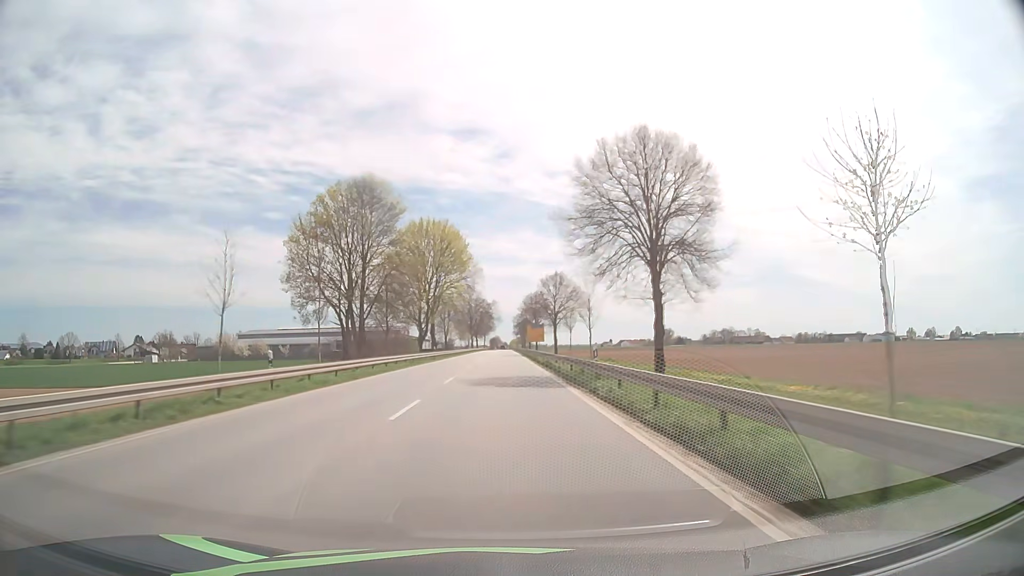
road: primary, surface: asphalt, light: Day
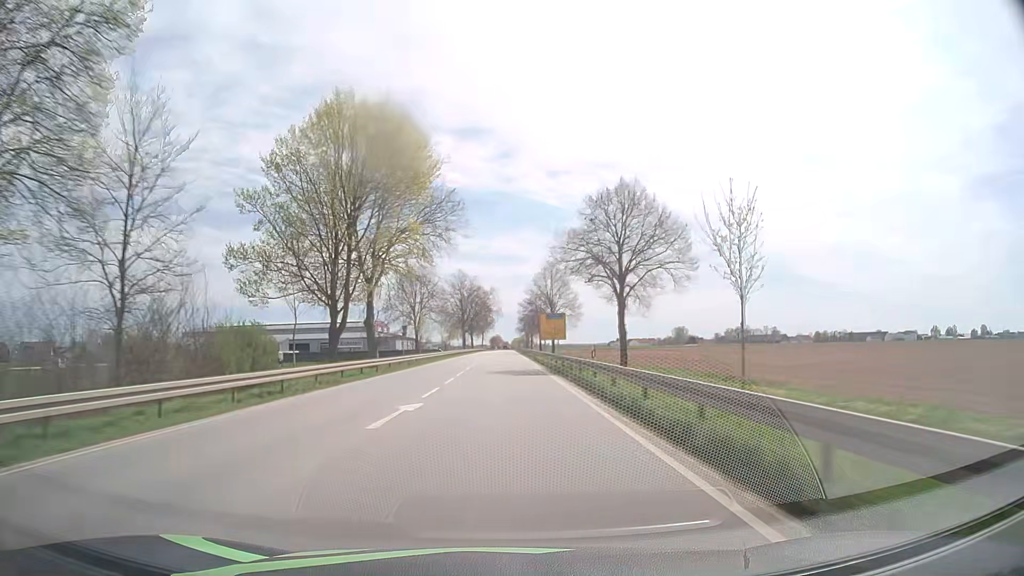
(-0.1, +47.3) m; 0°
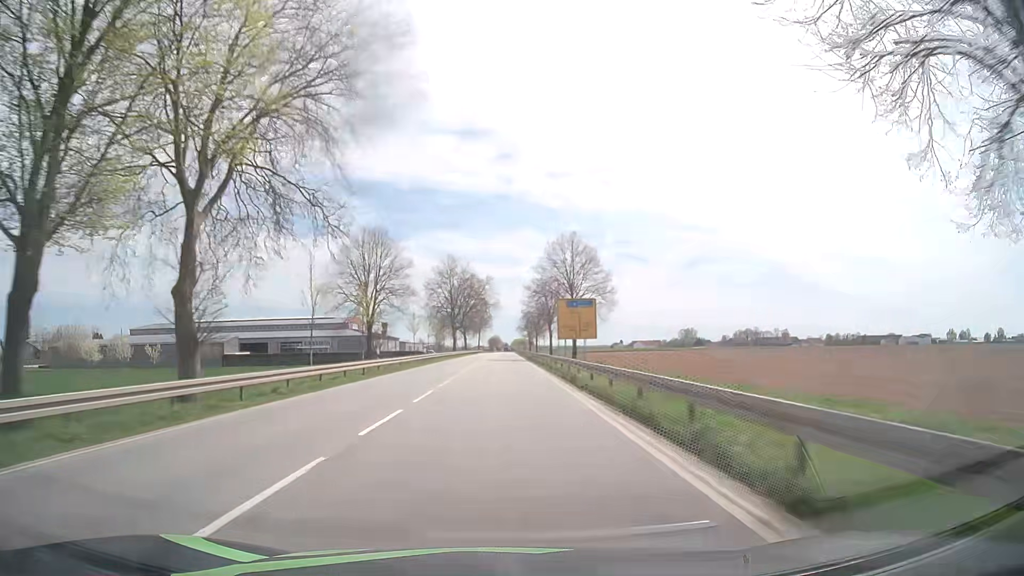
(0.0, +31.6) m; 0°
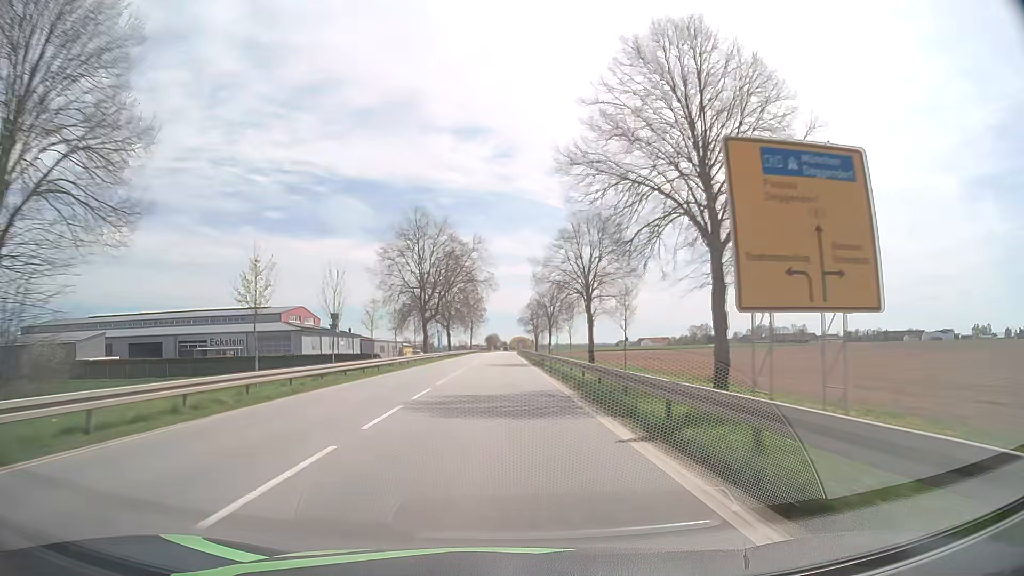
(+0.1, +47.4) m; 0°
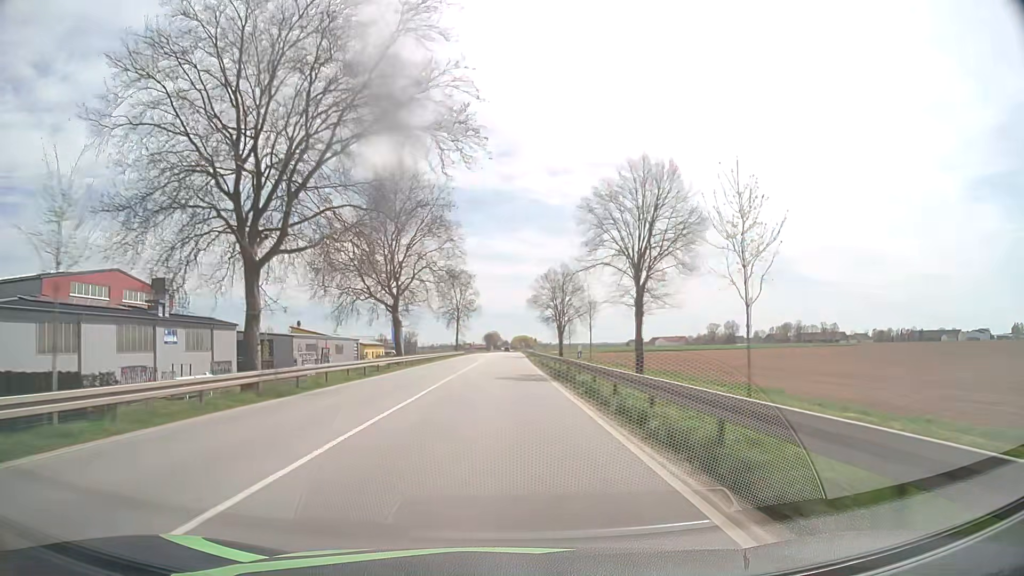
(0.0, +63.3) m; 0°
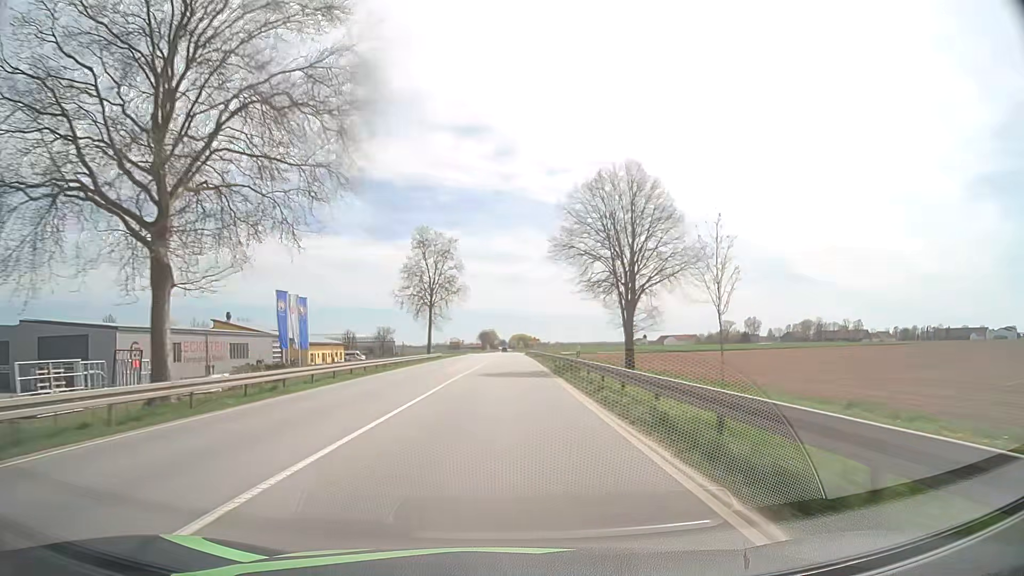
(+0.1, +47.6) m; 0°
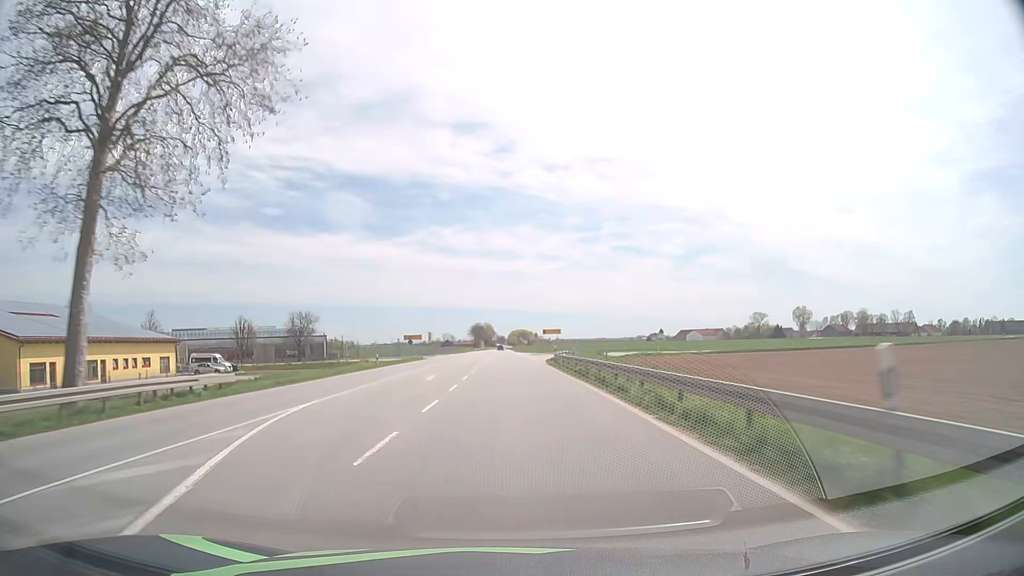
(+0.4, +79.8) m; 0°
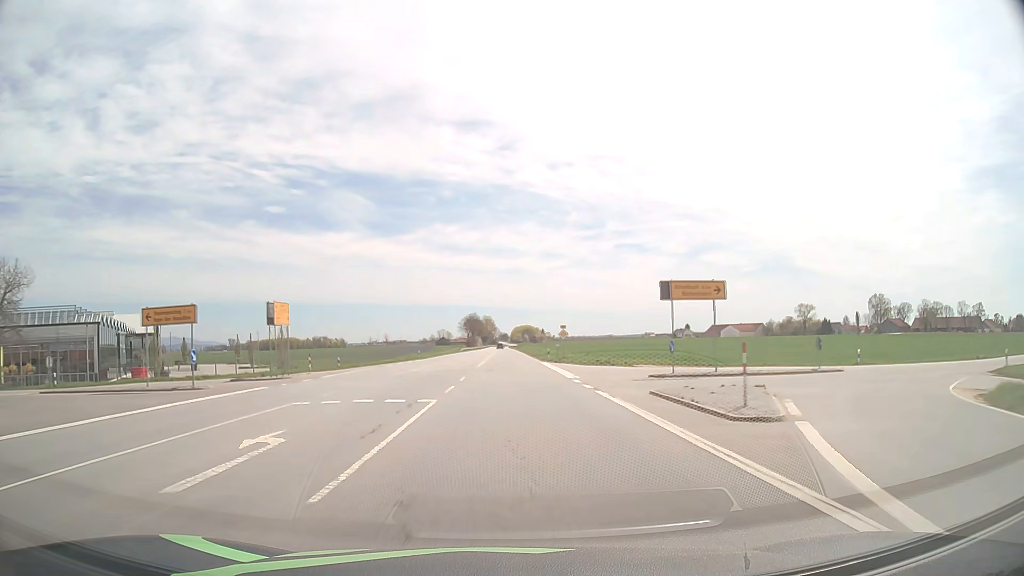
(-0.4, +80.4) m; 0°
(0, +10) (0, +20) (0, +30) (0, +40) (0, +50) (0, +60) (0, +70) (0, +80) (0, +90) (0, +100) m
